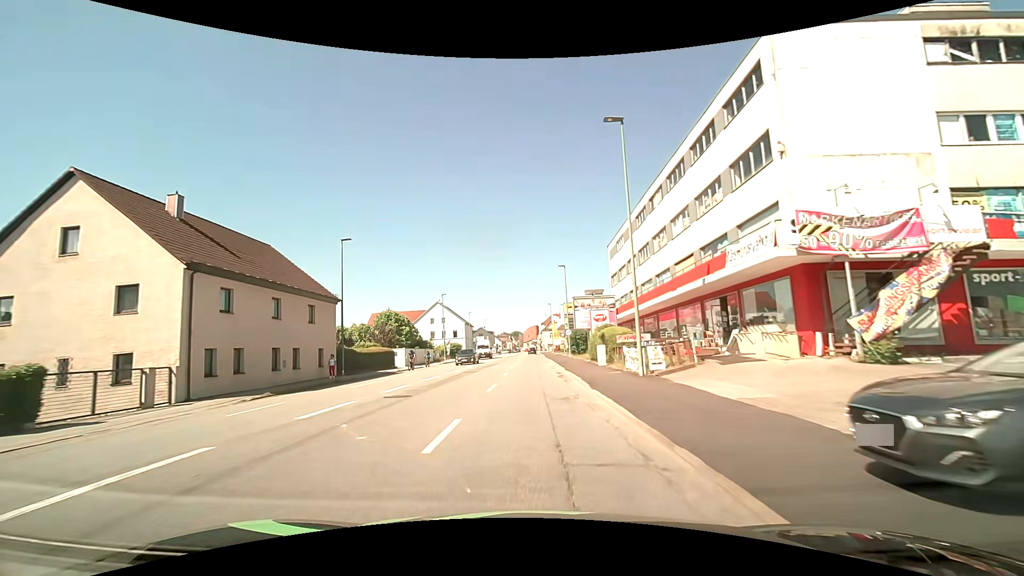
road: tertiary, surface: asphalt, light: Day
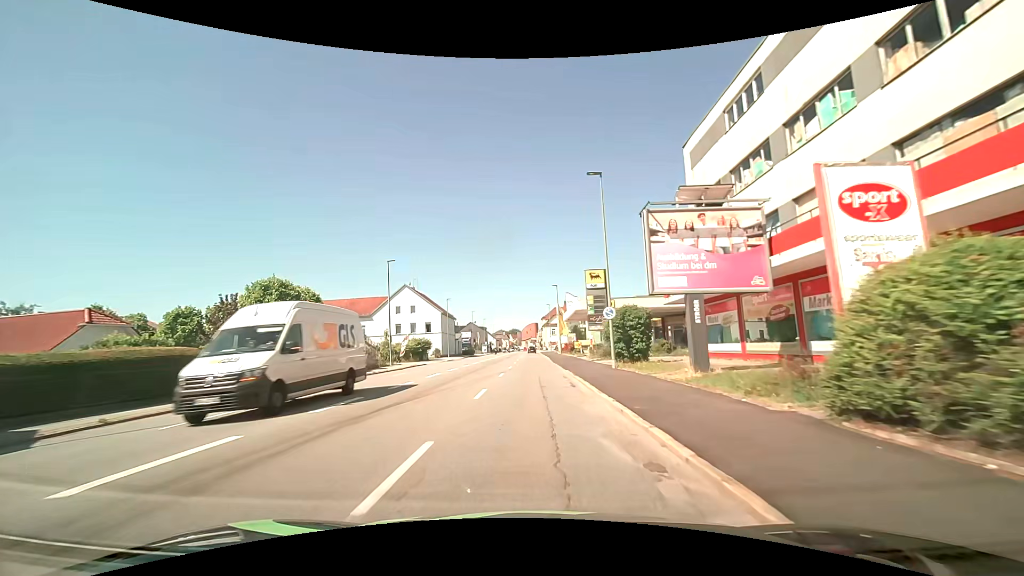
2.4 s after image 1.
(-0.1, +29.6) m; 0°
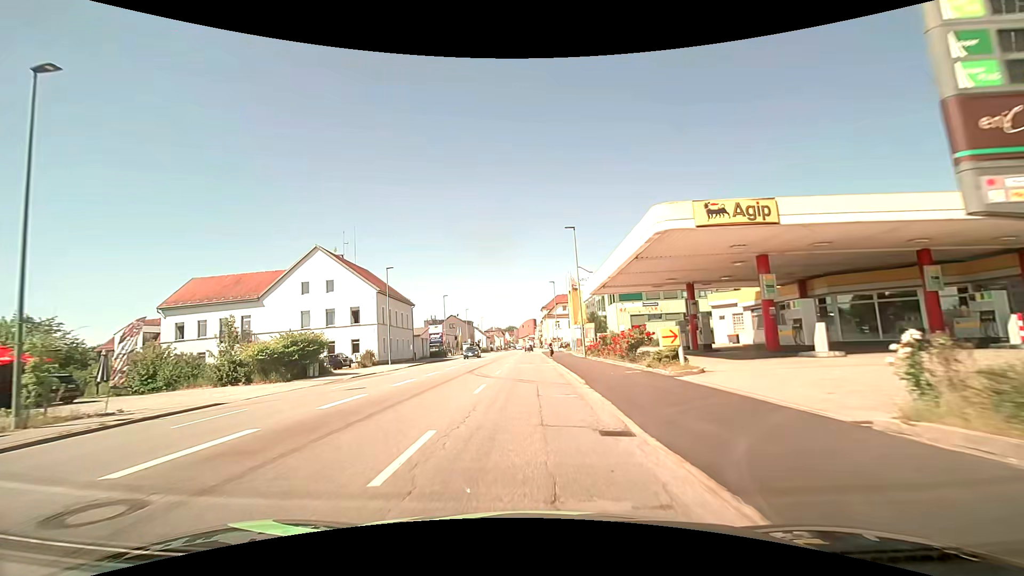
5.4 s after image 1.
(+0.1, +35.2) m; 0°
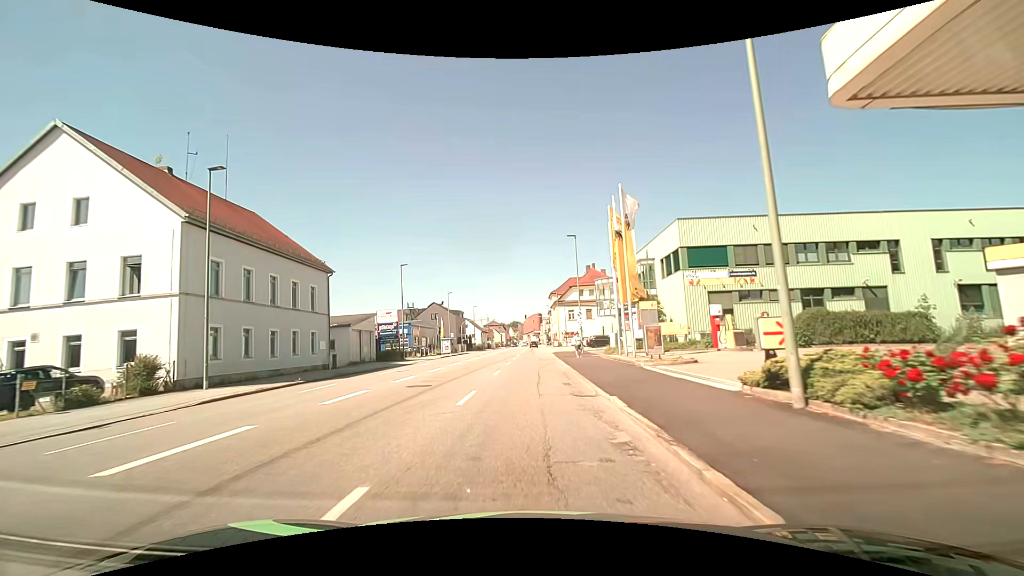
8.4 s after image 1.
(-0.2, +30.1) m; -1°
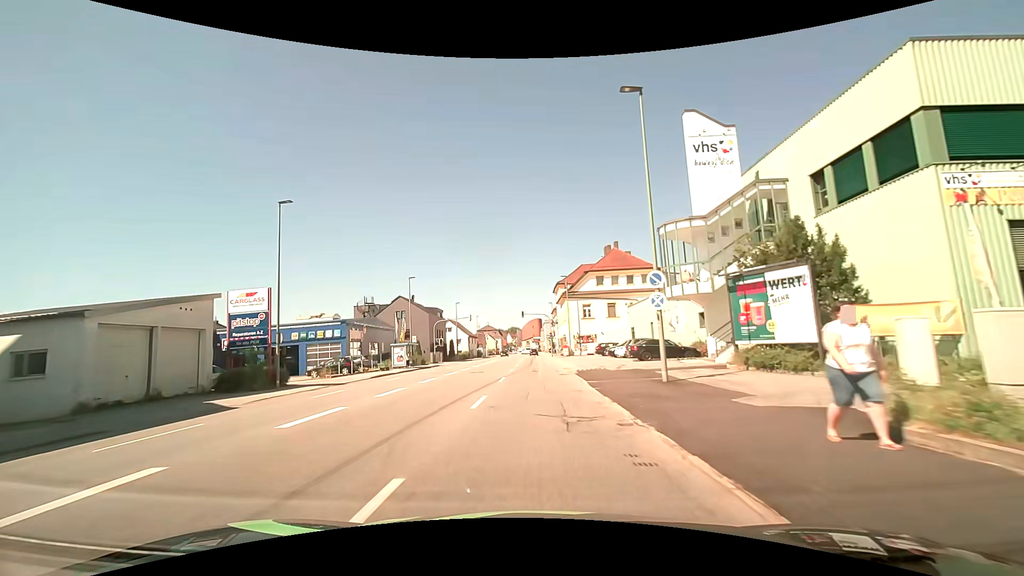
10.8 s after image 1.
(+0.1, +26.8) m; +1°
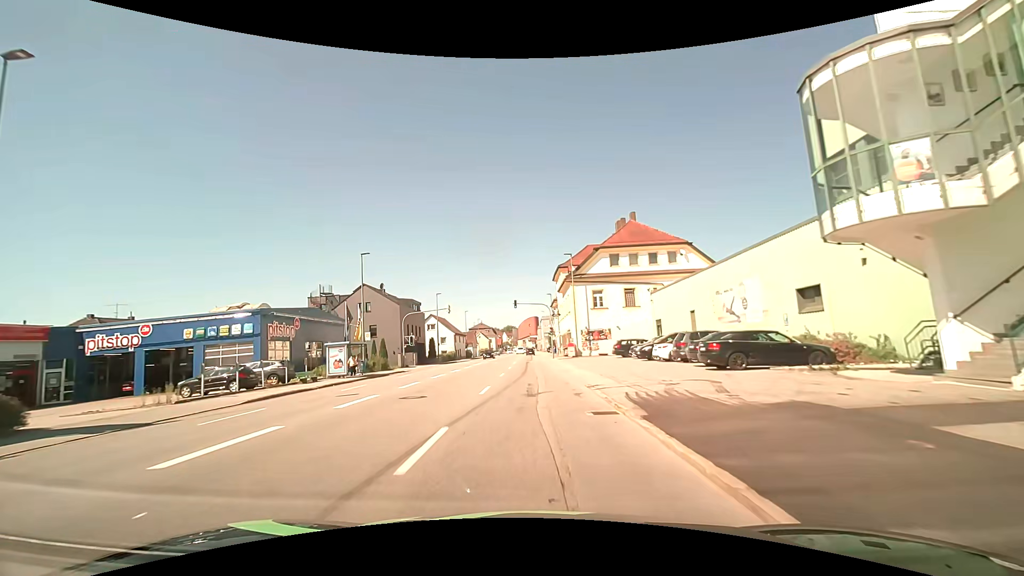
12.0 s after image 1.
(0.0, +14.9) m; 0°
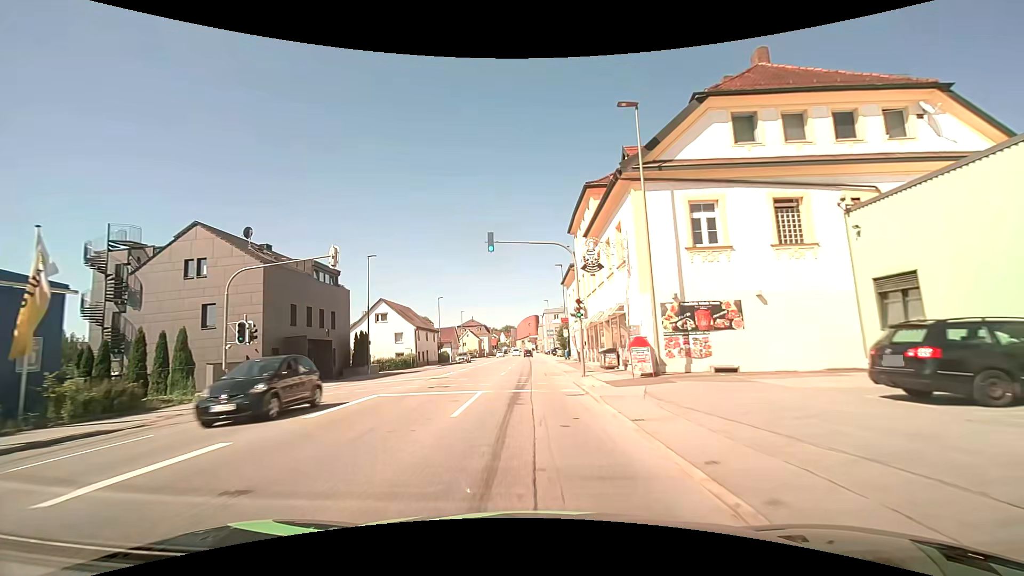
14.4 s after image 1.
(+0.2, +31.7) m; 0°
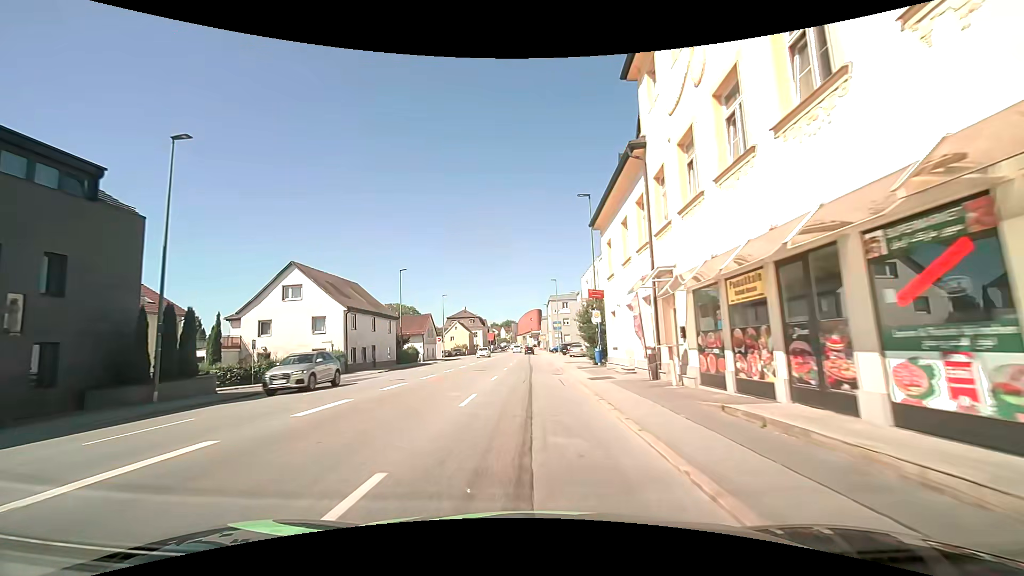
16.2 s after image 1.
(+0.1, +24.3) m; 0°
(0, +10) (0, +20) (0, +30) (0, +40) (0, +50) (0, +60) (0, +70) (0, +80) (0, +90) (0, +100) m
